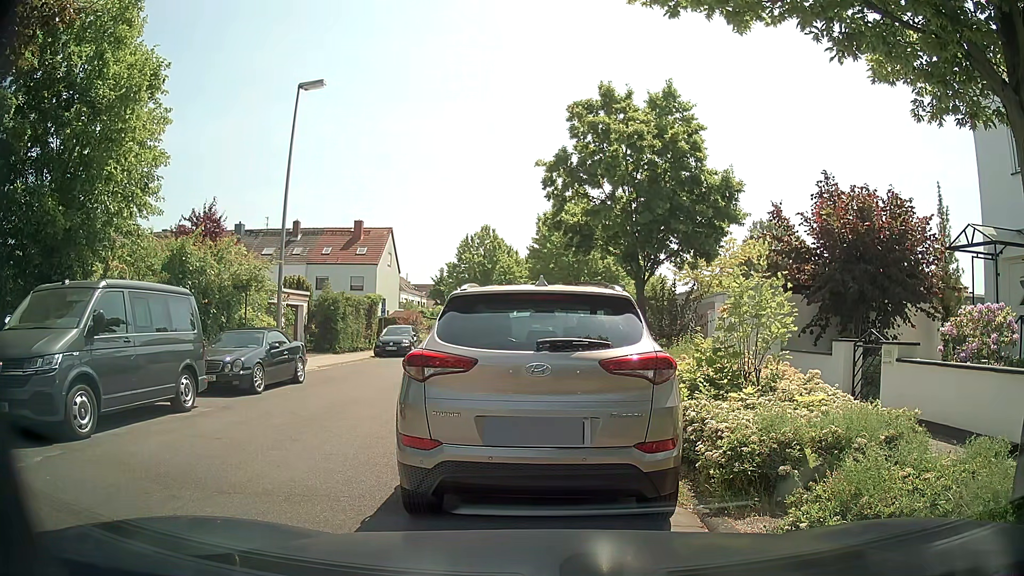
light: Day
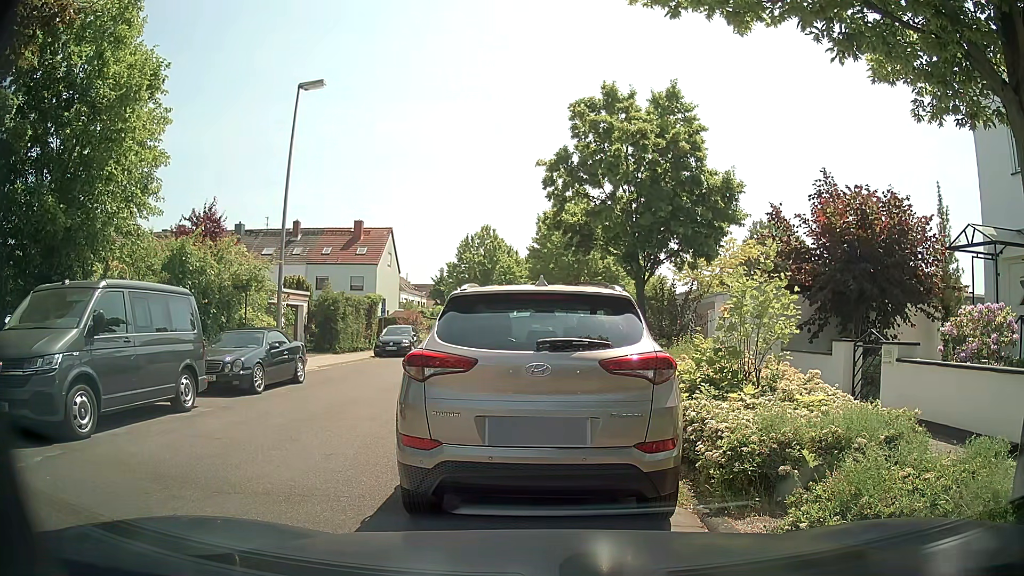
(0.0, 0.0) m; 0°
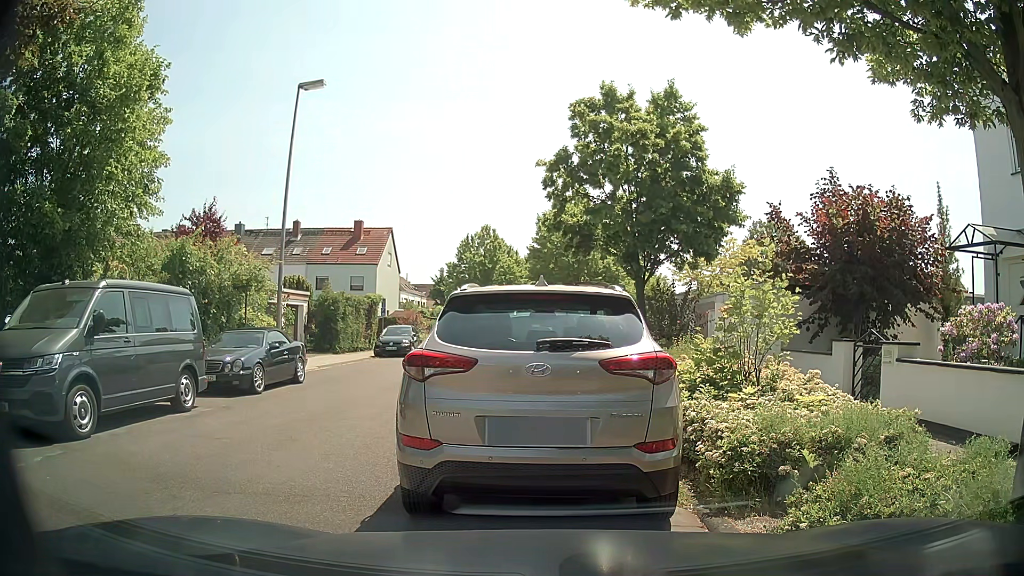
(0.0, 0.0) m; 0°
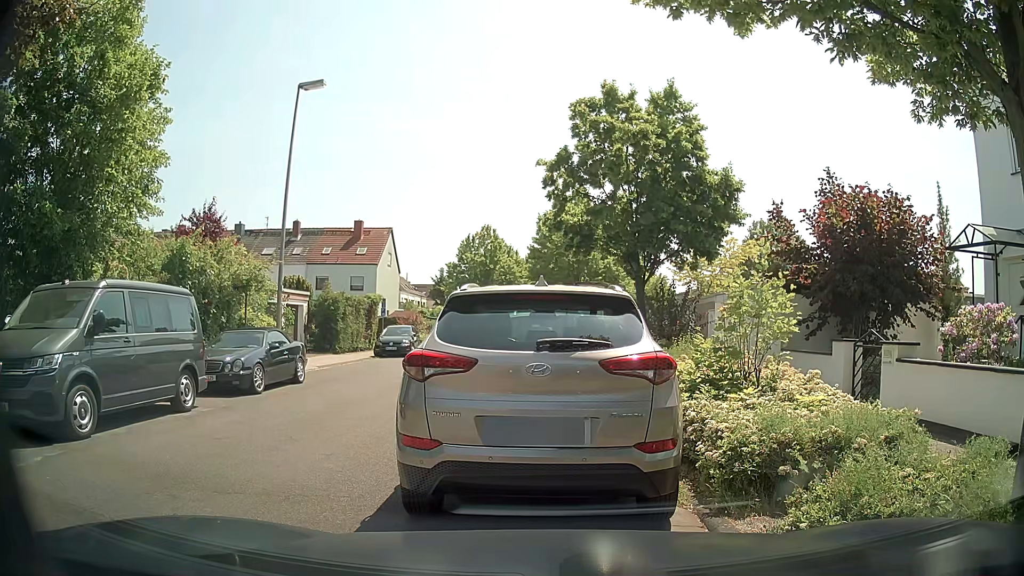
(0.0, 0.0) m; 0°
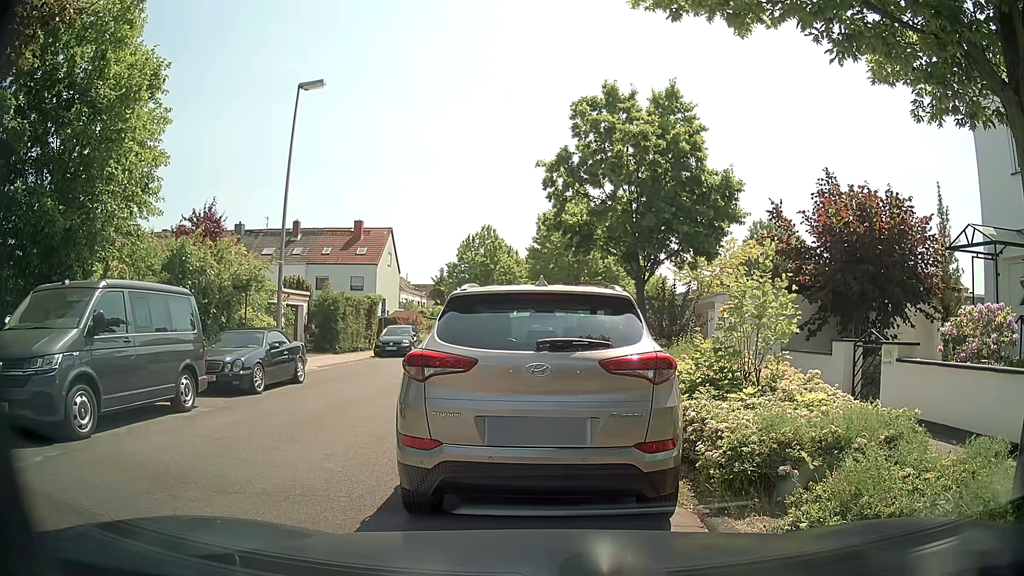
(0.0, 0.0) m; 0°
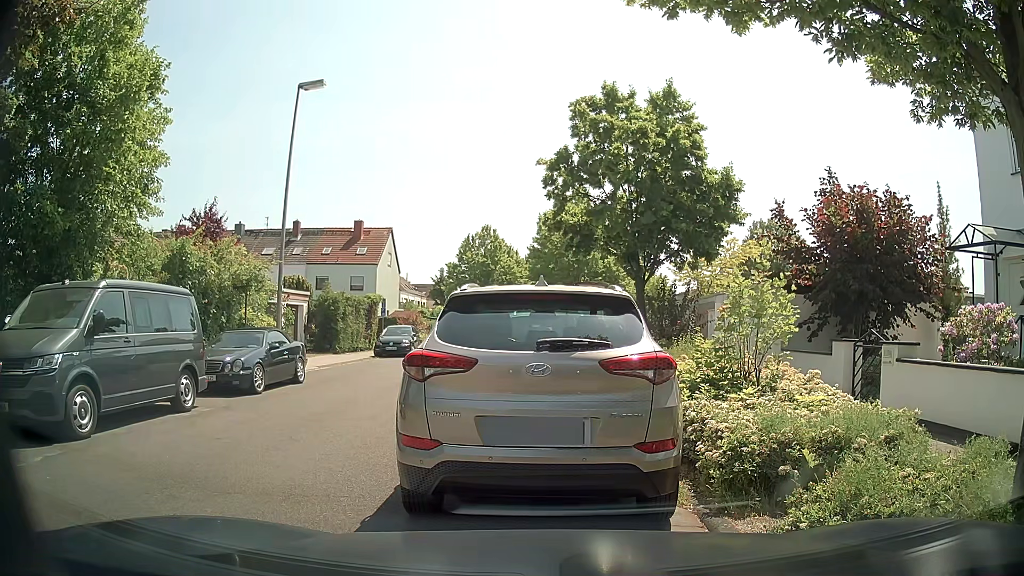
(0.0, 0.0) m; 0°
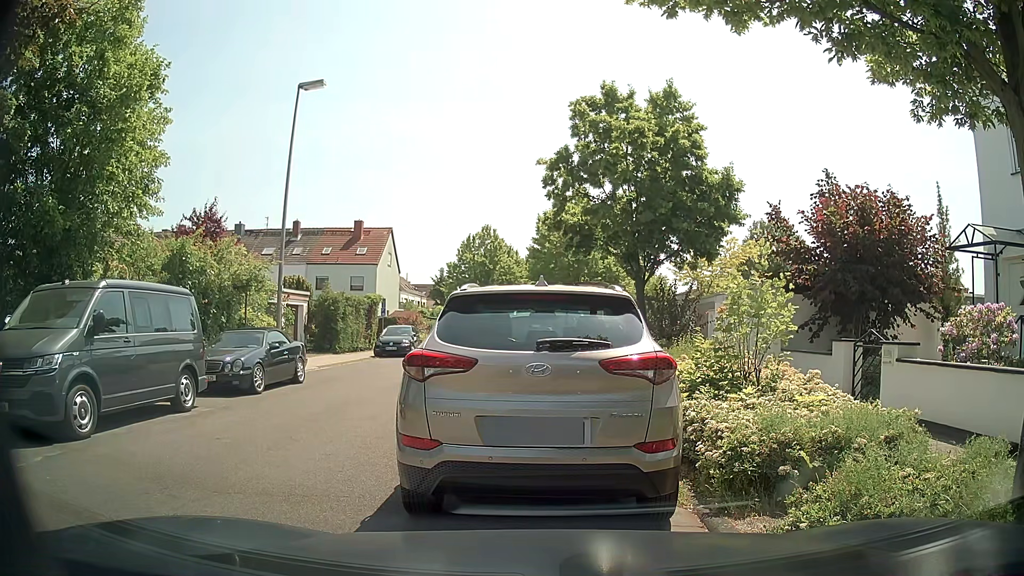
(0.0, 0.0) m; 0°
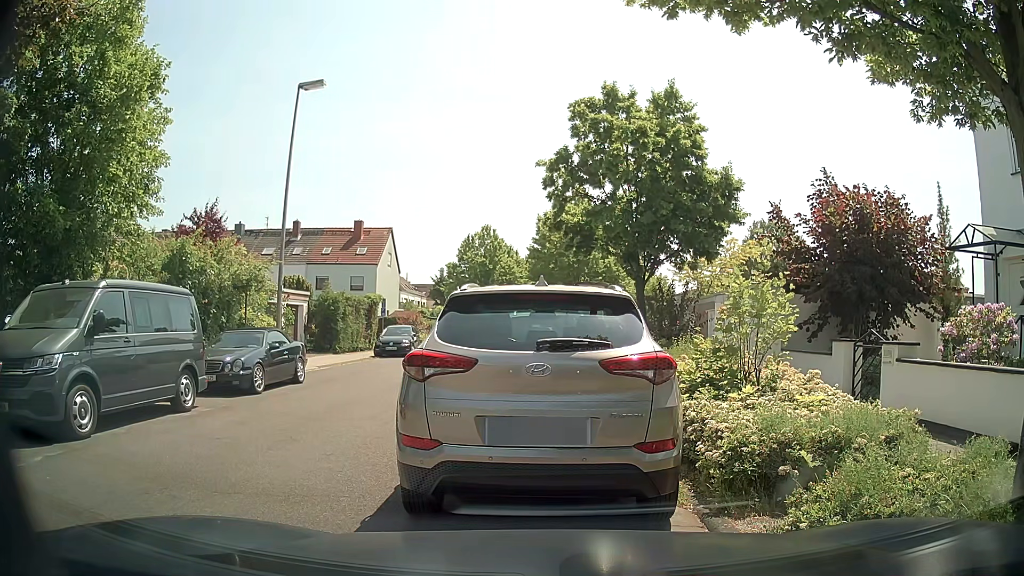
(0.0, 0.0) m; 0°
